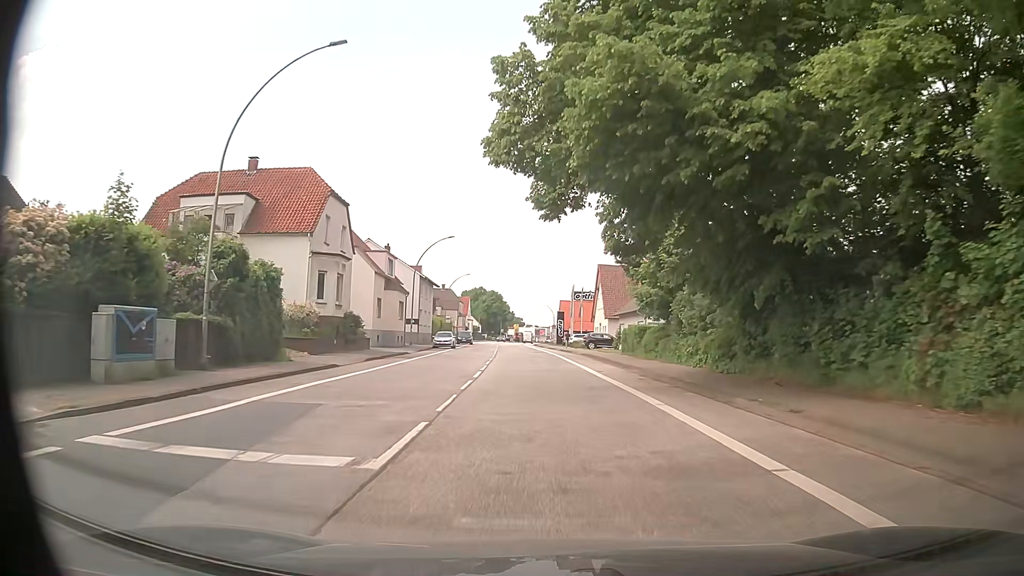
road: primary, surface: asphalt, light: Day
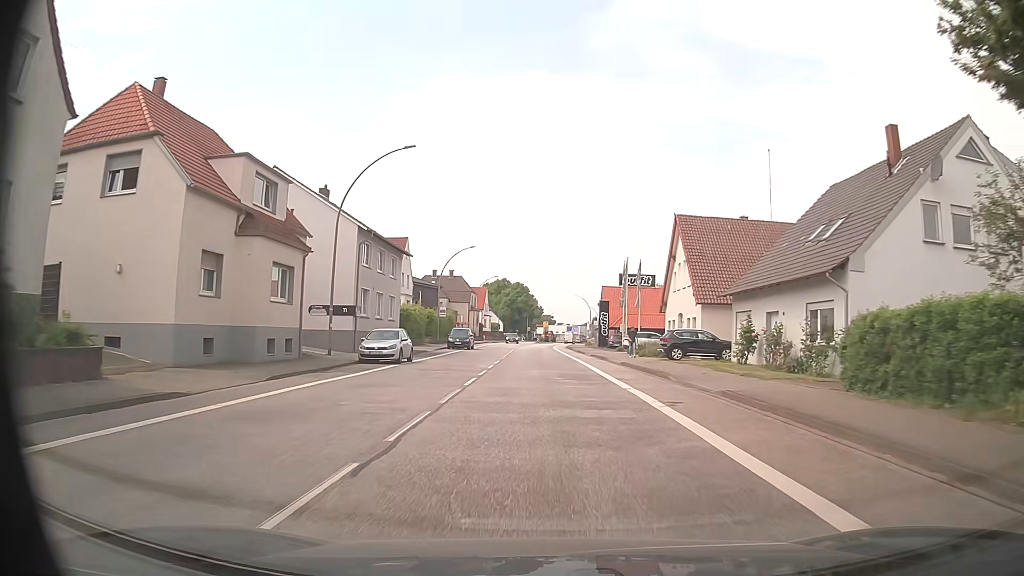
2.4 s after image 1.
(-0.9, +30.5) m; -3°
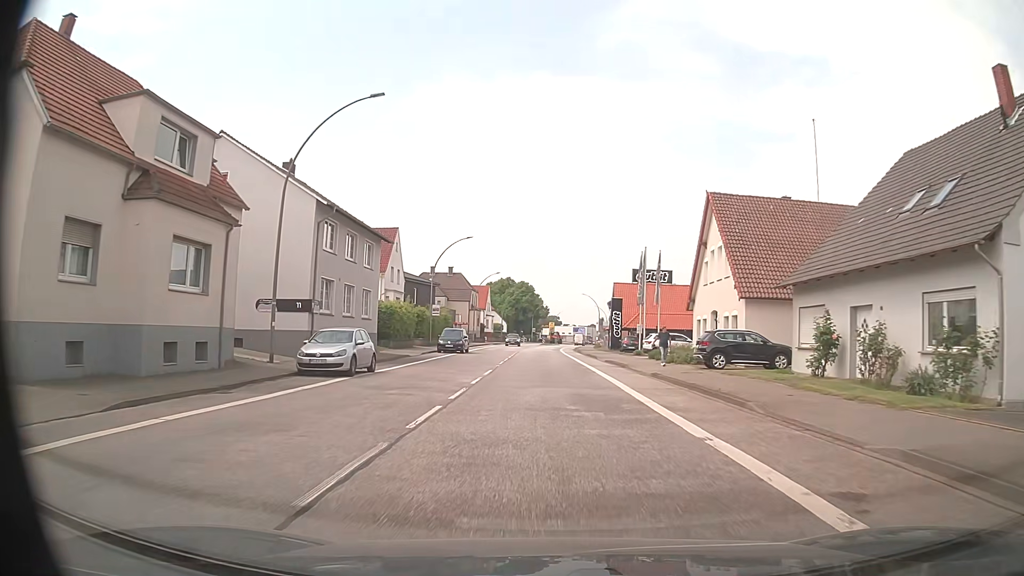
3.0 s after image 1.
(0.0, +7.6) m; -1°
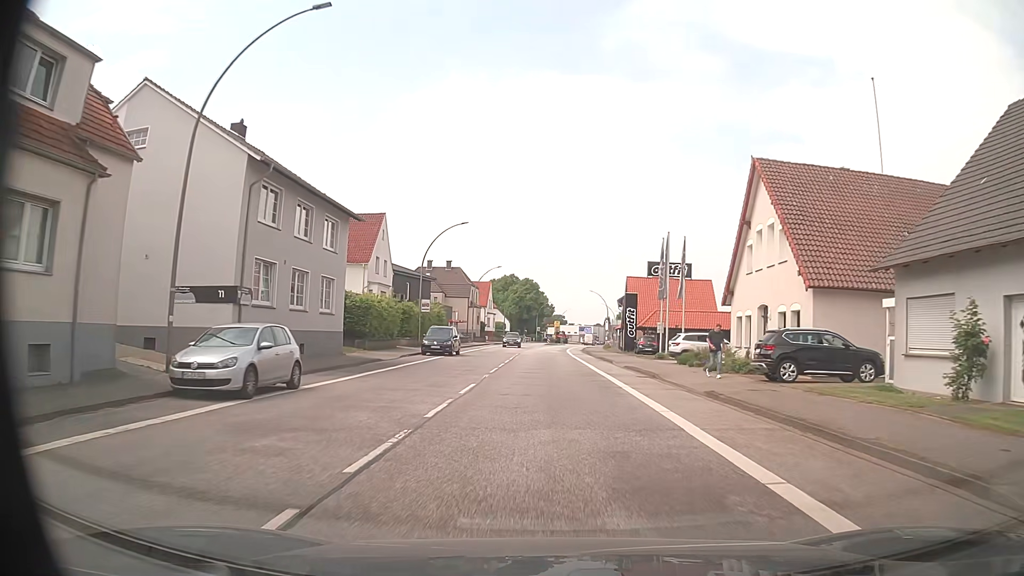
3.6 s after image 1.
(0.0, +7.6) m; 0°
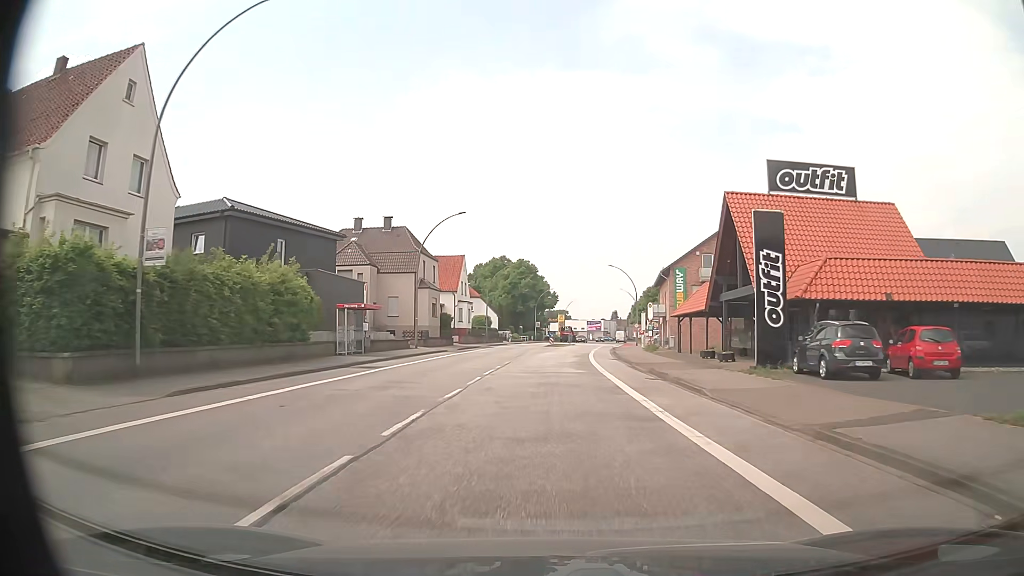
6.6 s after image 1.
(+0.1, +38.4) m; 0°
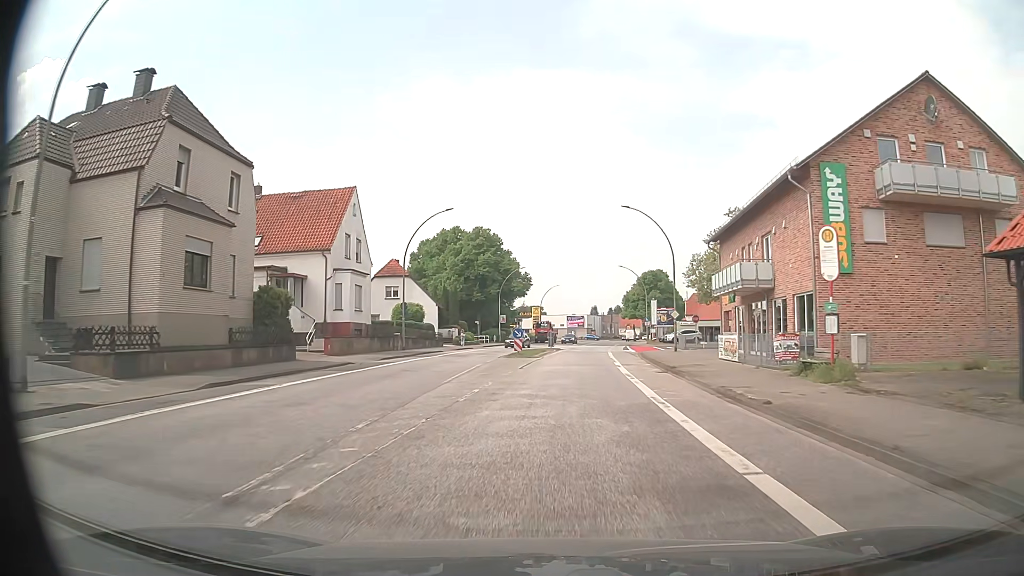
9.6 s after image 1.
(+0.4, +38.2) m; +2°
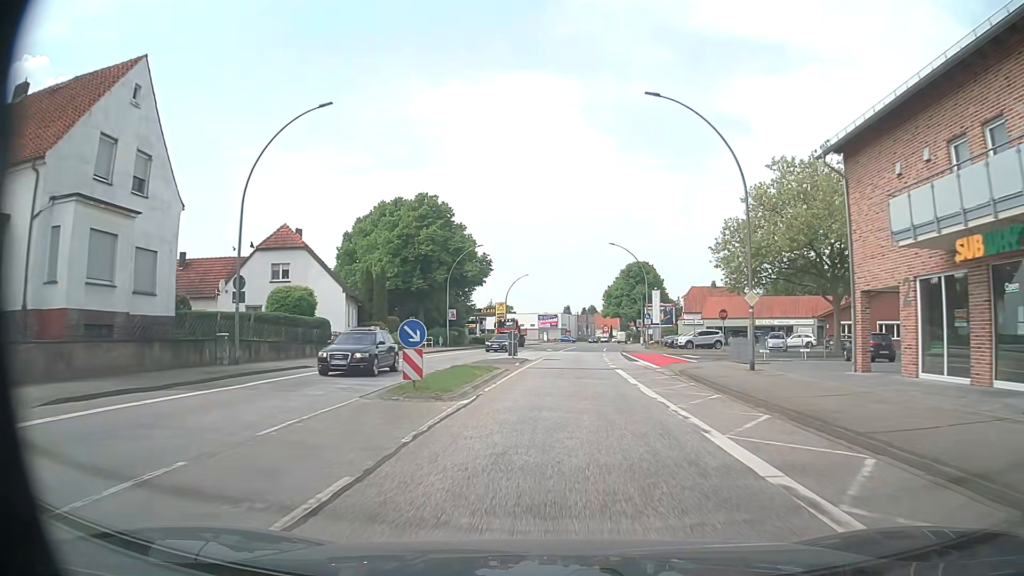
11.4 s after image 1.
(+0.5, +22.9) m; +2°
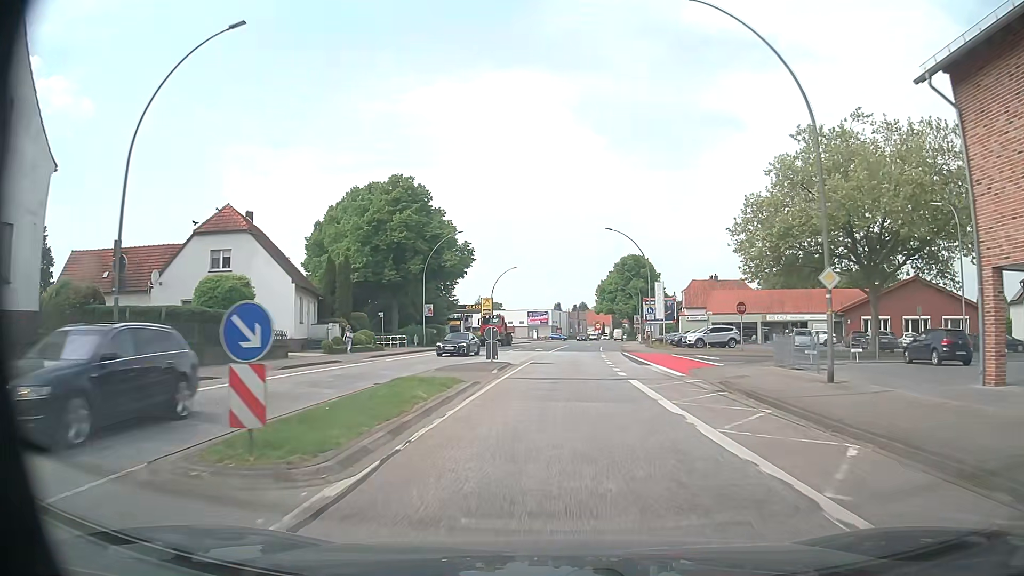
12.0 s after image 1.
(+0.1, +7.6) m; +1°
(0, +10) (0, +20) (+1, +30) (+1, +40) (+2, +50) (+3, +60) (+4, +70) (+5, +80) (+6, +90) (+7, +100) m
